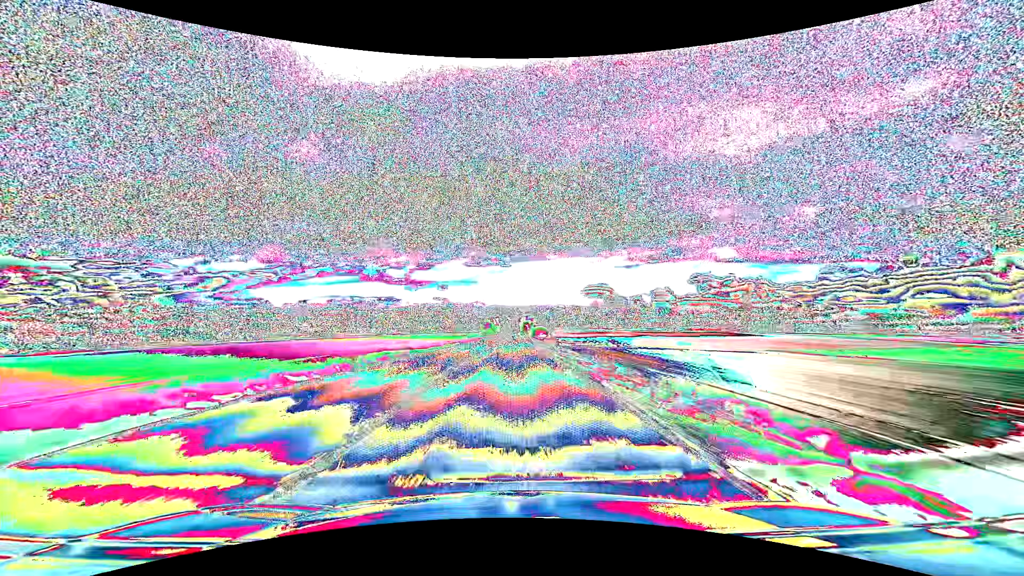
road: primary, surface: asphalt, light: Day
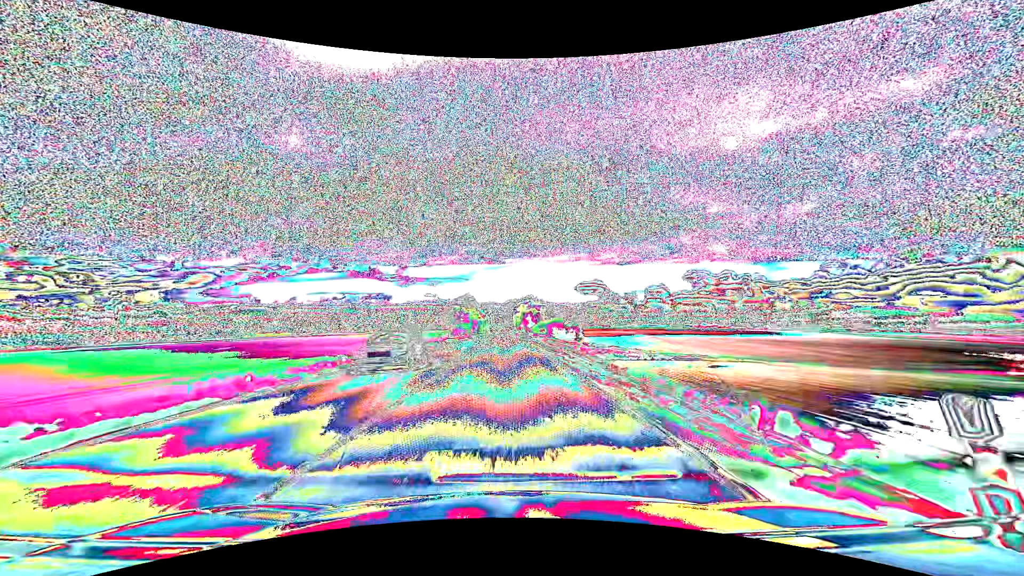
(+0.7, +79.3) m; +1°
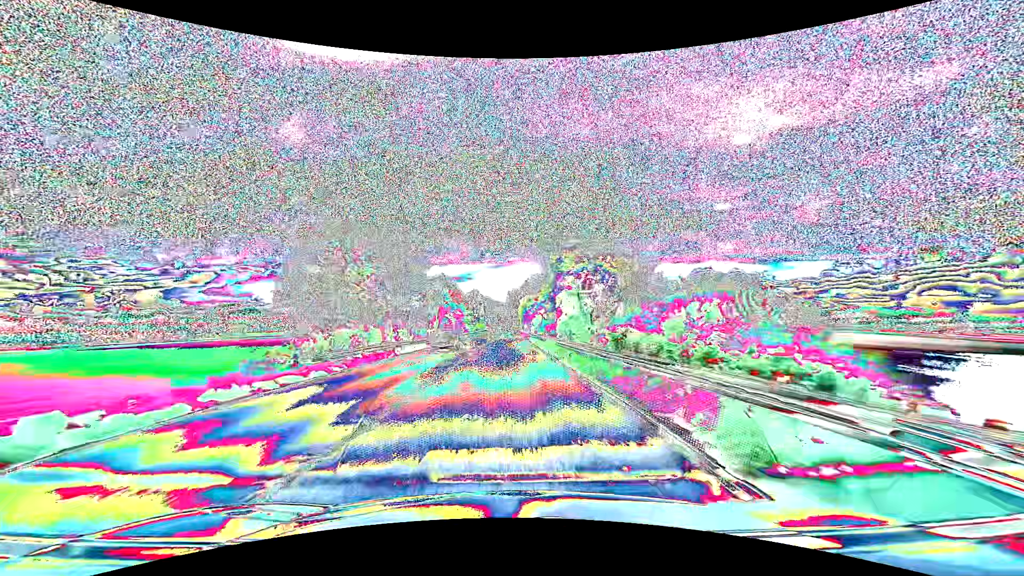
(-0.4, +79.2) m; 0°
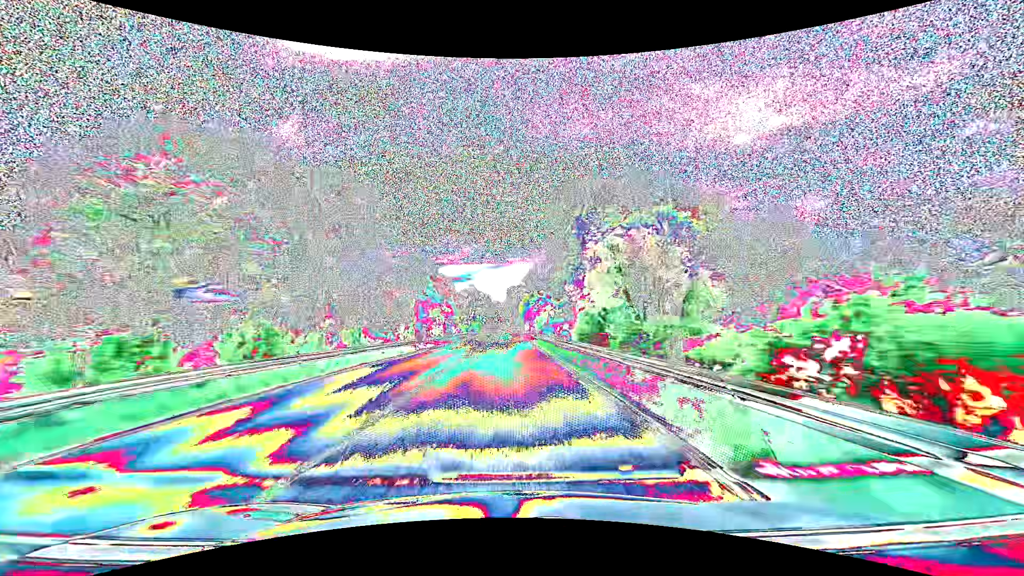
(0.0, +15.8) m; 0°
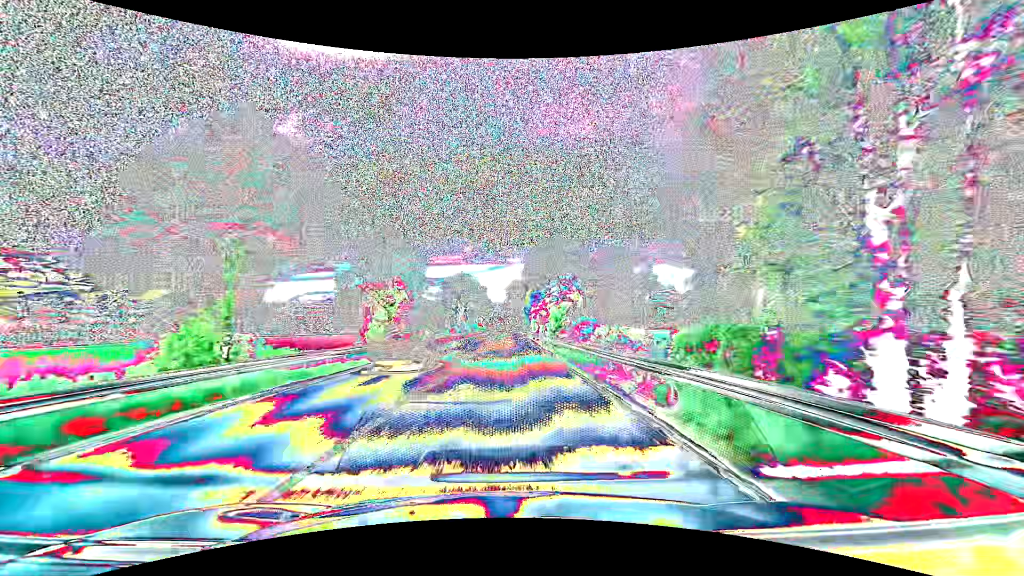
(0.0, +31.7) m; 0°
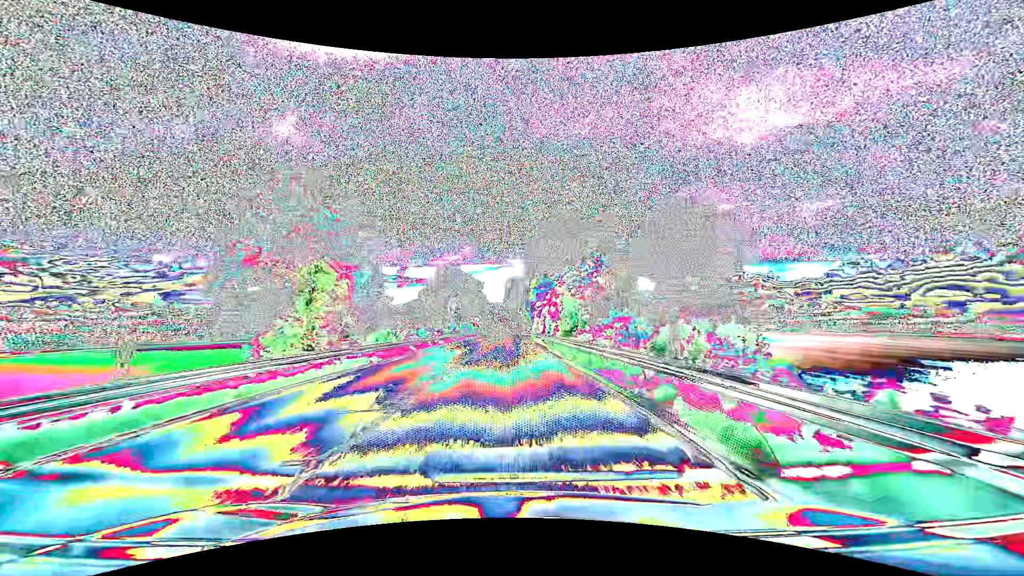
(-0.1, +15.8) m; 0°
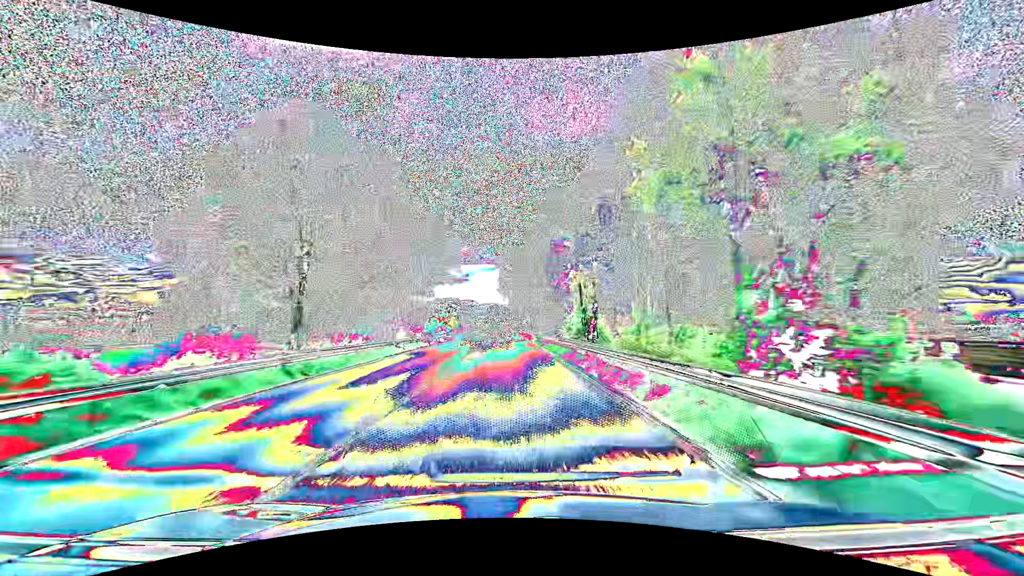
(+0.3, +63.2) m; 0°
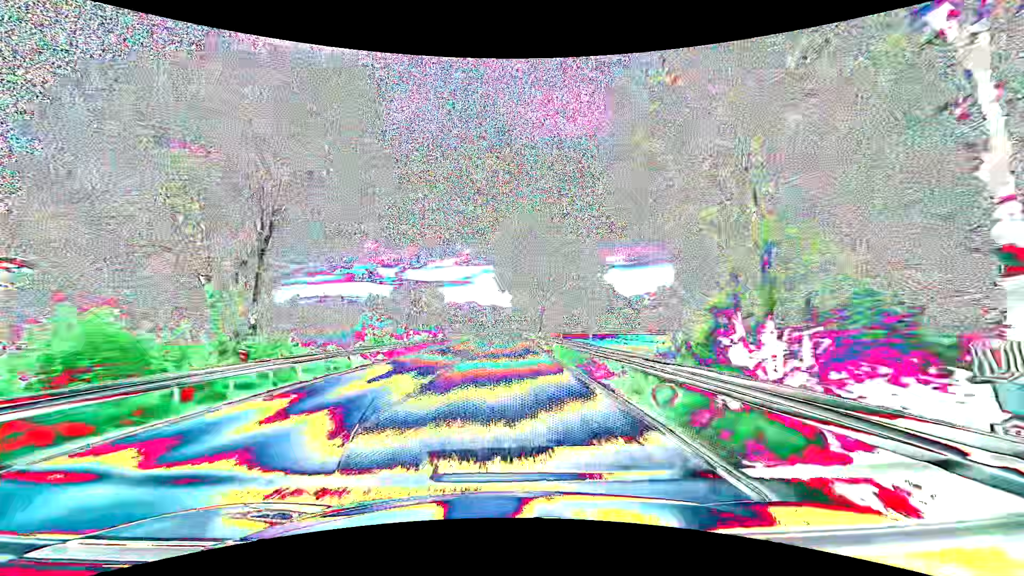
(+0.1, +31.6) m; 0°
(0, +10) (0, +20) (0, +30) (0, +40) (0, +50) (0, +60) (0, +70) (0, +80) (0, +90) (0, +100) m
